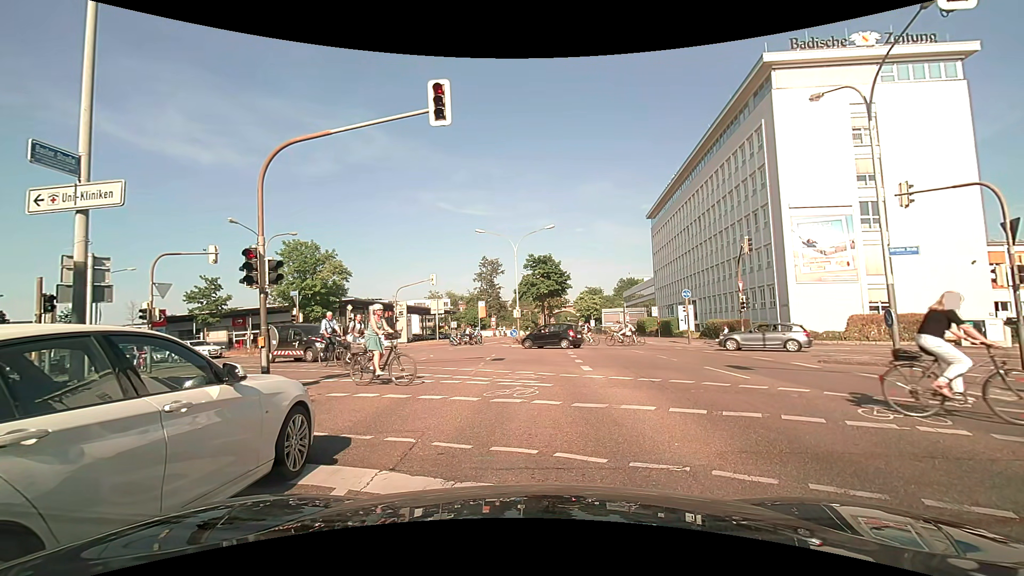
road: primary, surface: asphalt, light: Day
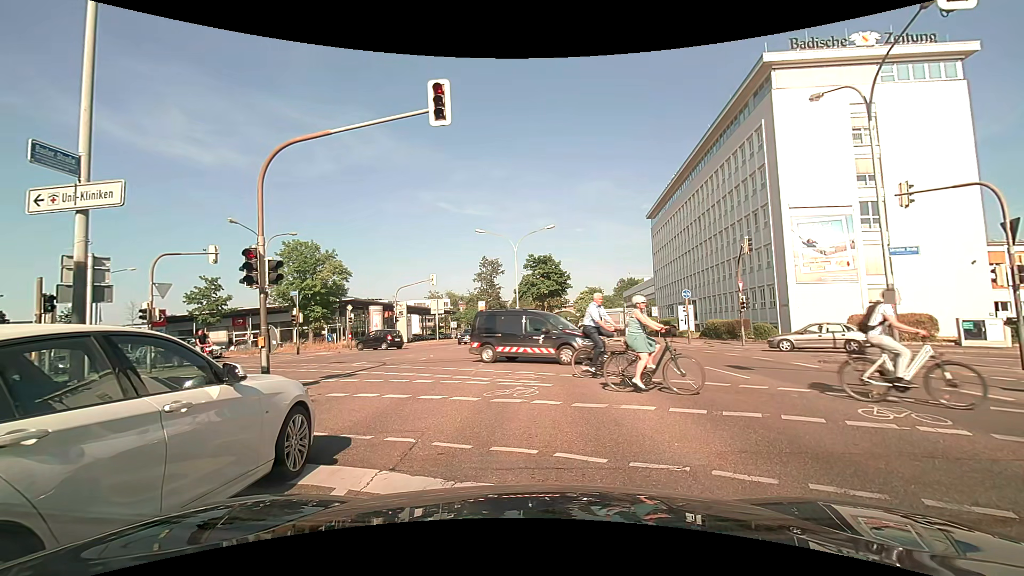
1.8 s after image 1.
(0.0, 0.0) m; 0°
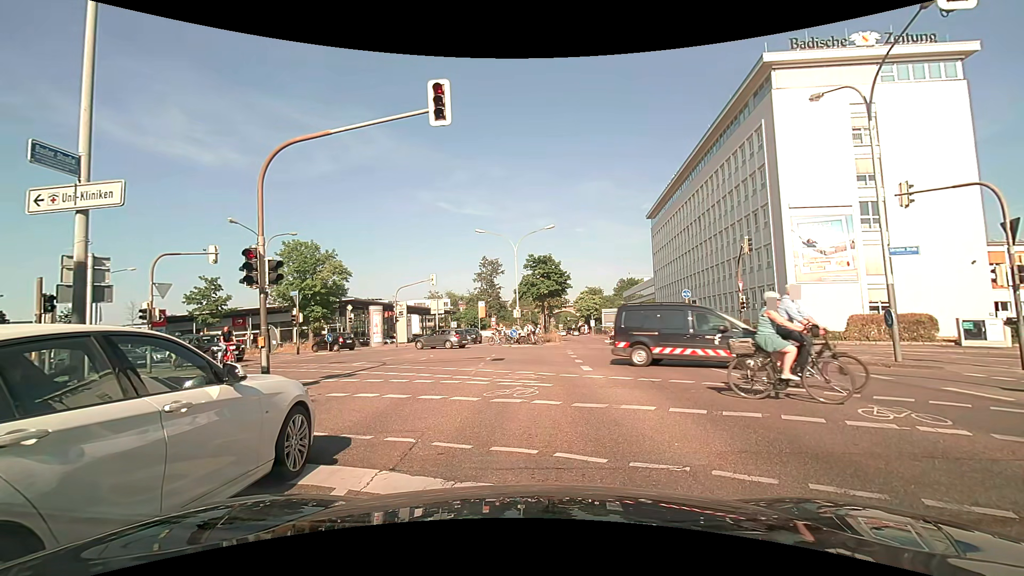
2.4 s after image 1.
(0.0, 0.0) m; 0°
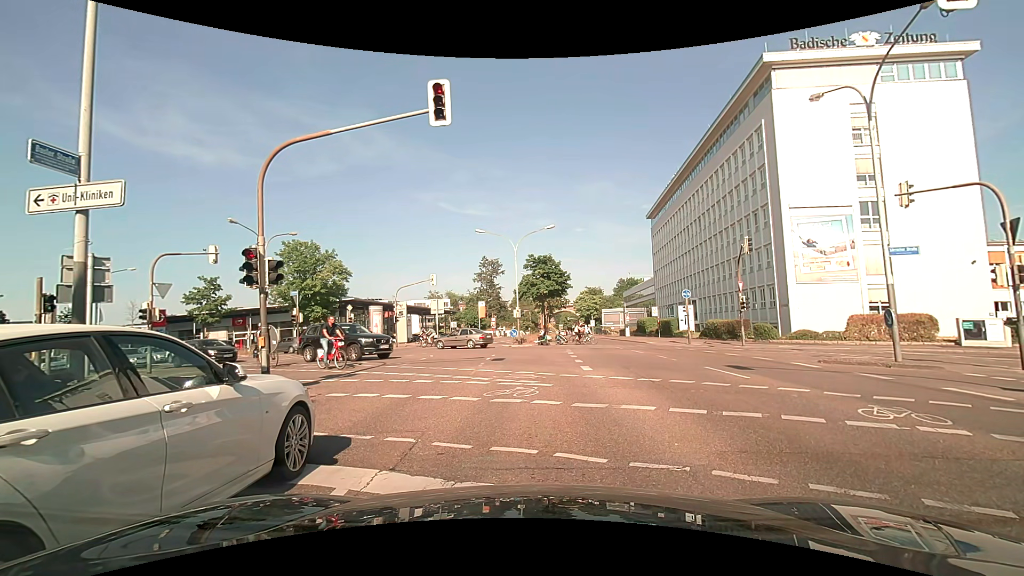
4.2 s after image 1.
(0.0, 0.0) m; 0°
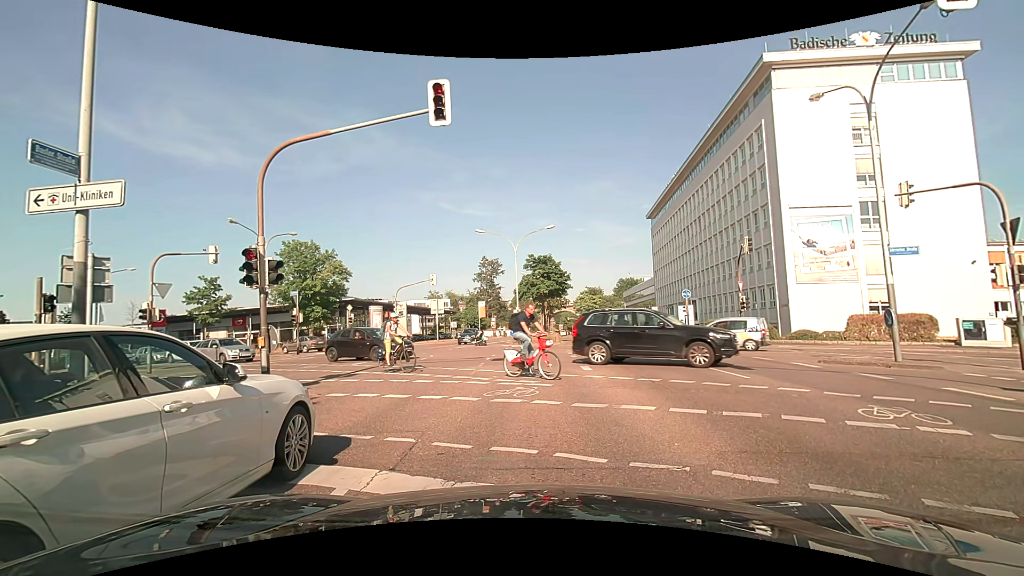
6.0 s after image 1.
(0.0, 0.0) m; 0°
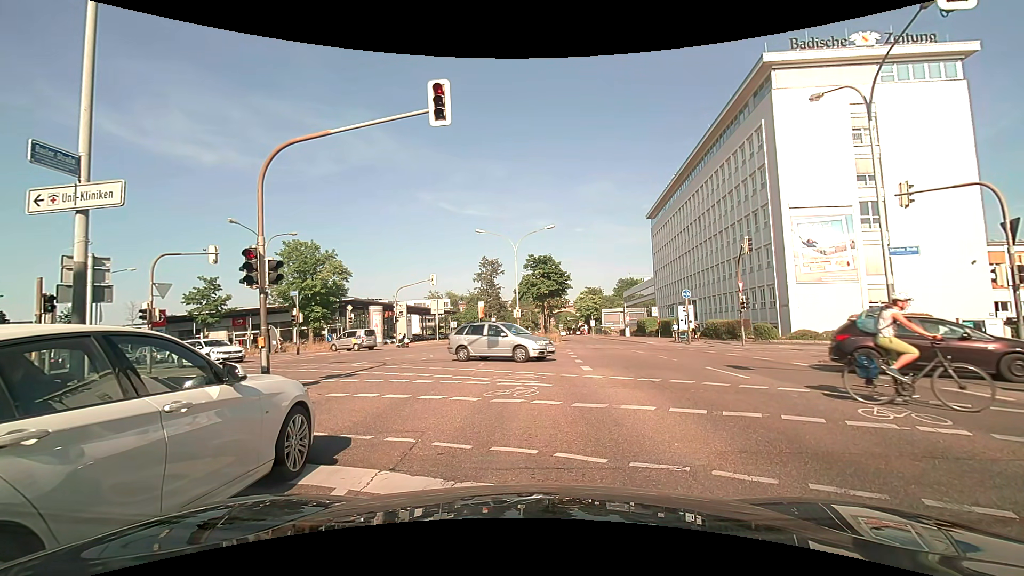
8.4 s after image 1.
(0.0, 0.0) m; 0°
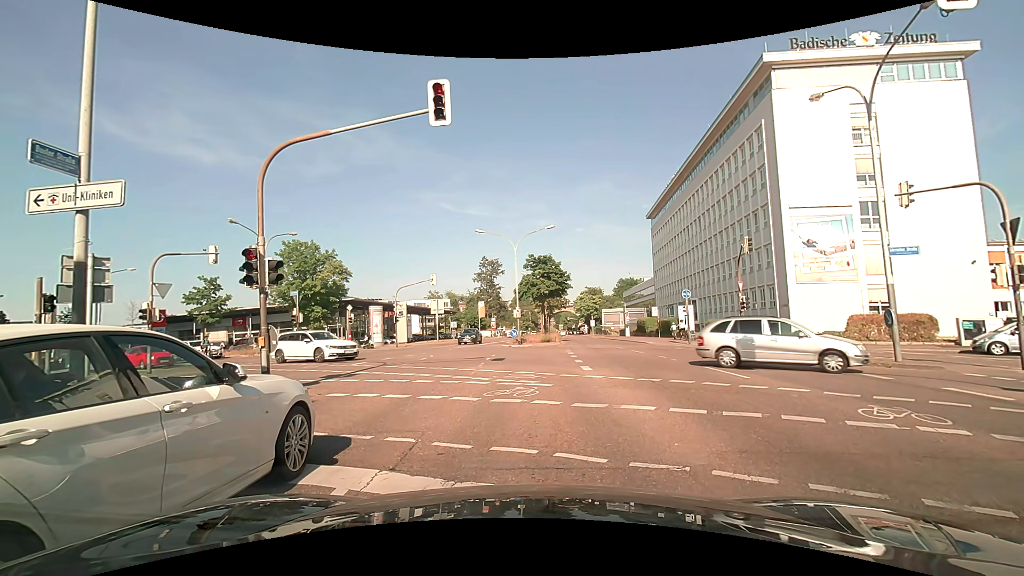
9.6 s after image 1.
(0.0, 0.0) m; 0°
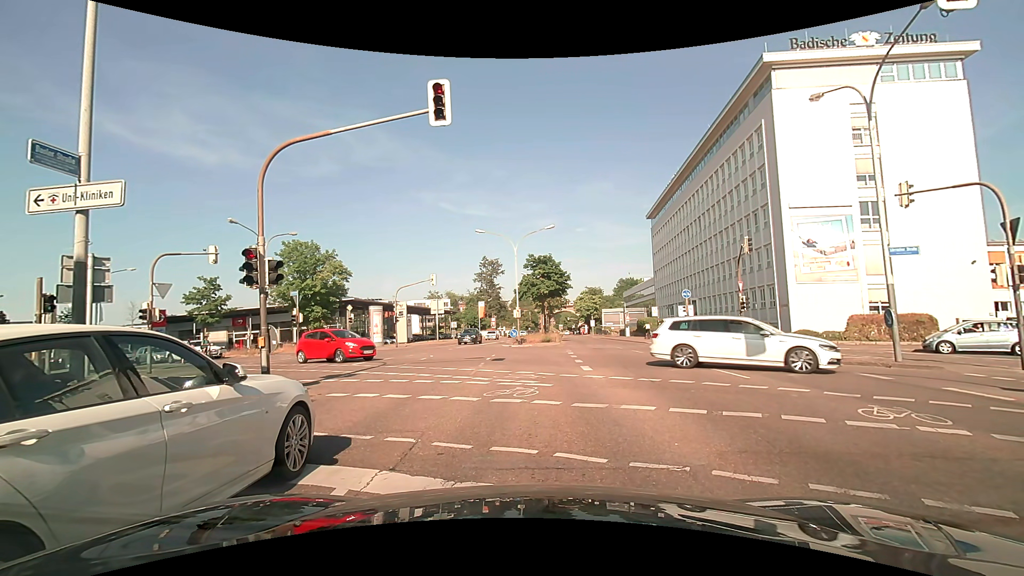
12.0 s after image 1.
(0.0, 0.0) m; 0°
